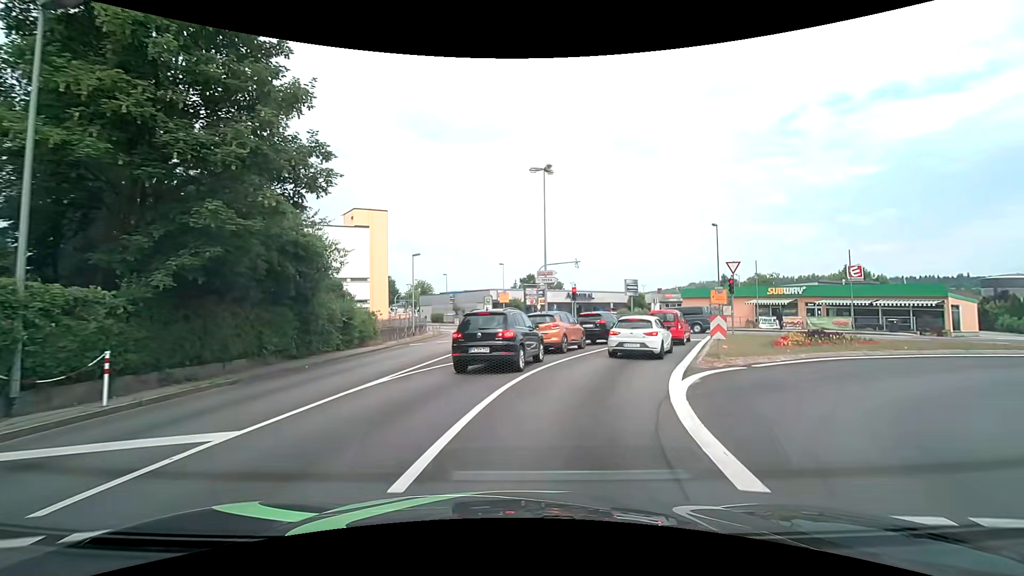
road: tertiary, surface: asphalt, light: Day
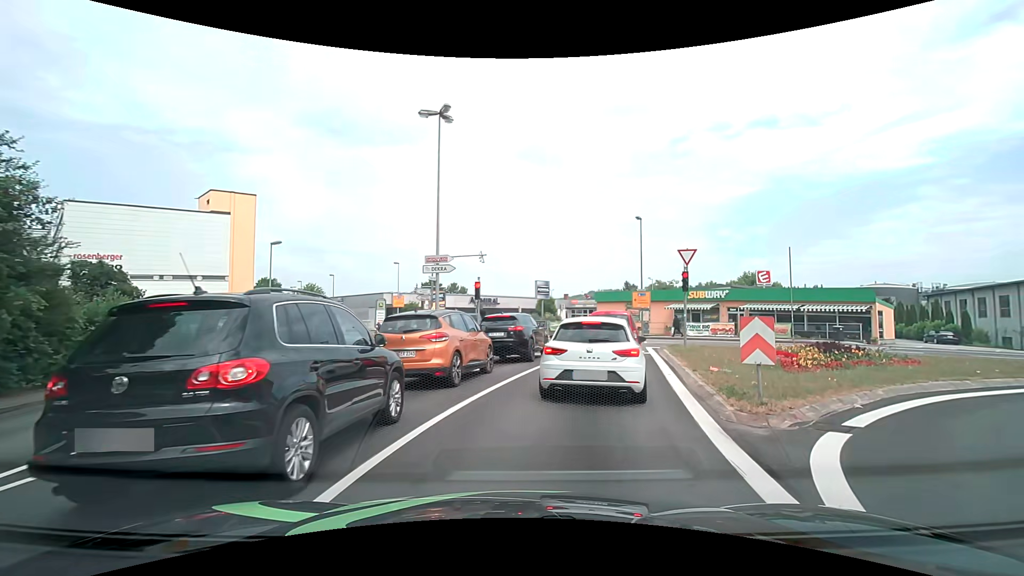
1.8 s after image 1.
(+0.5, +8.4) m; +12°
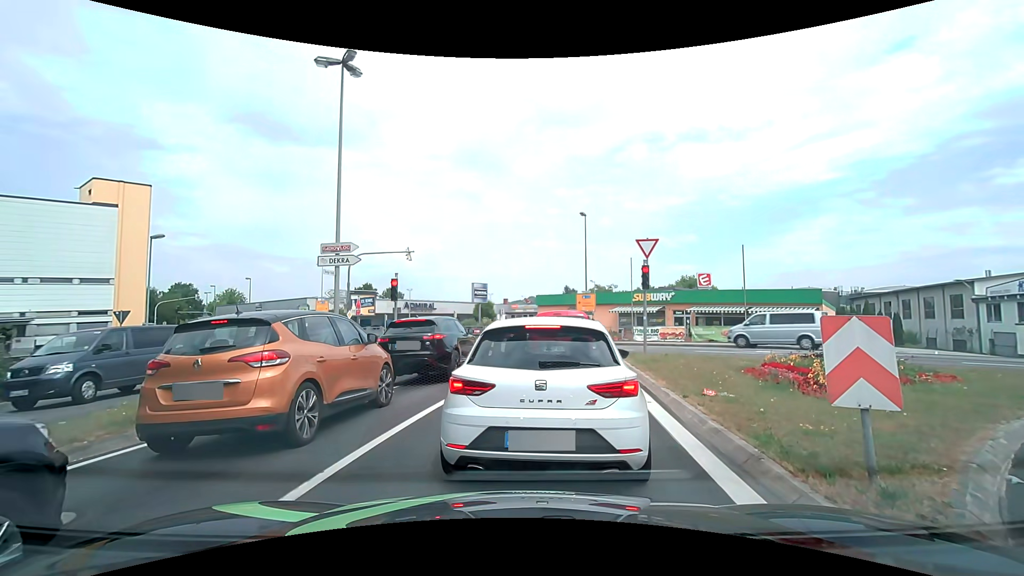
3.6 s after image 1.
(+0.1, +3.9) m; +5°
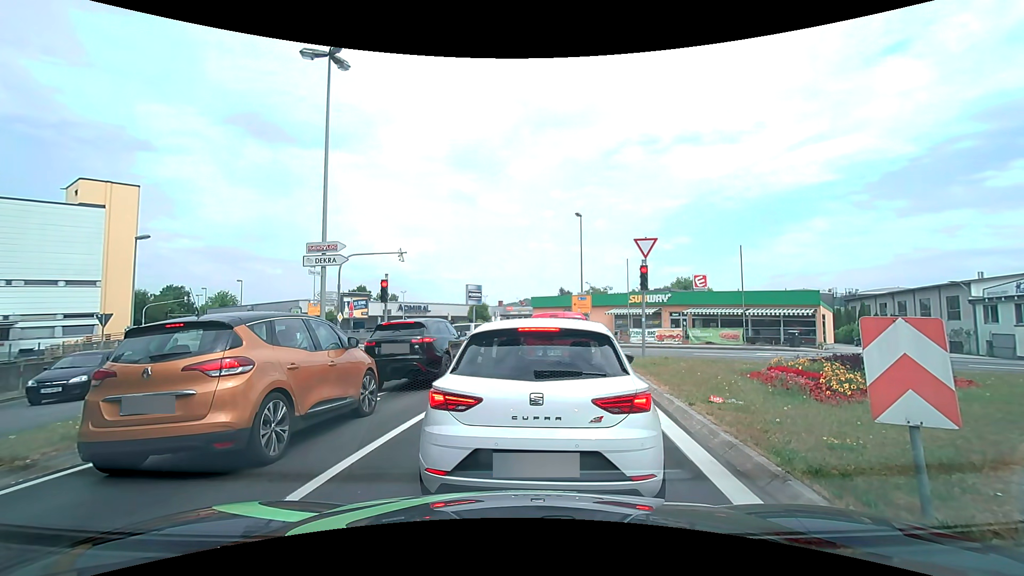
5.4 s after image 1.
(0.0, +0.6) m; 0°
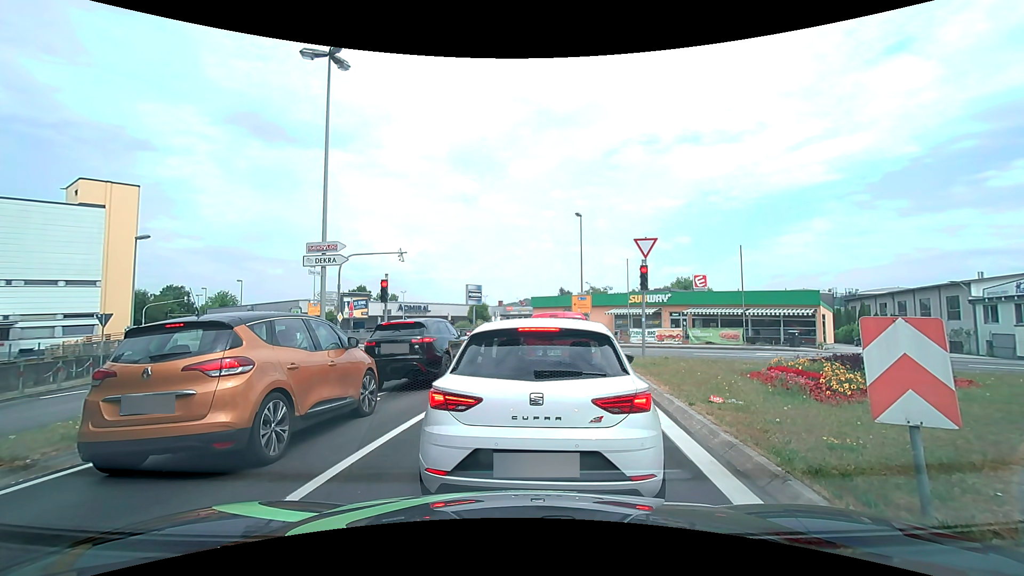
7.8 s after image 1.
(0.0, 0.0) m; 0°
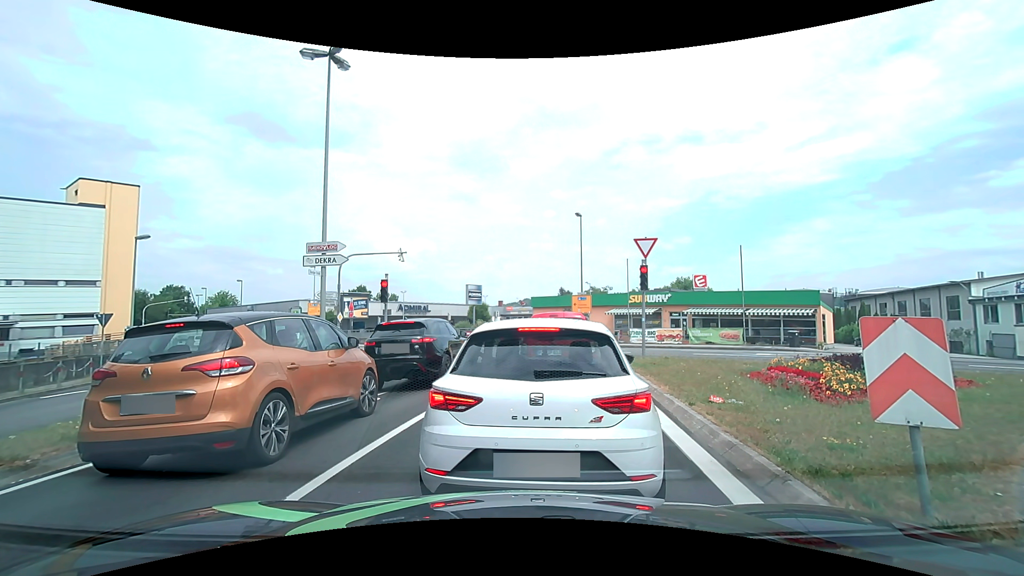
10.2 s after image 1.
(0.0, 0.0) m; 0°
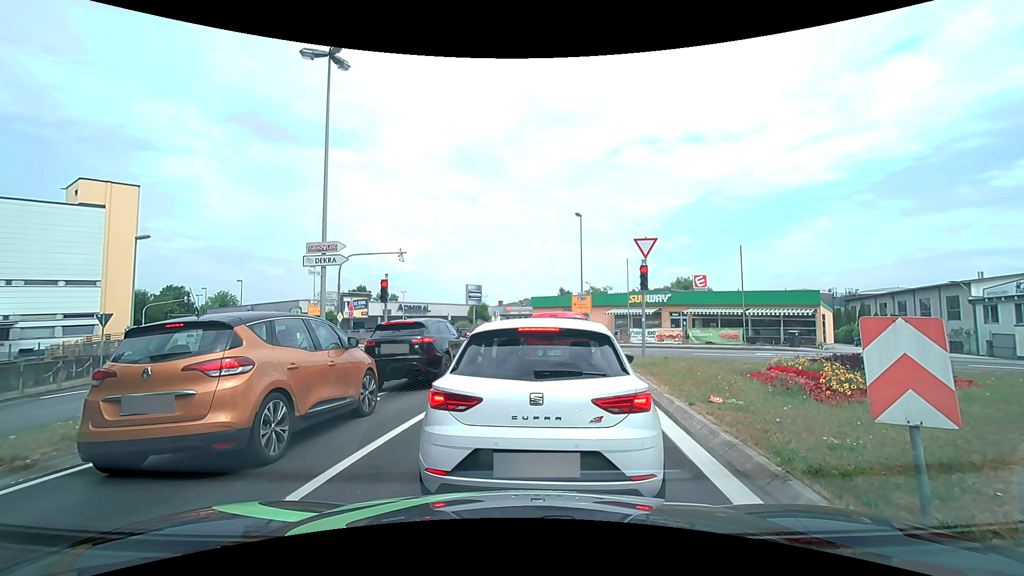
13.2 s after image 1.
(0.0, 0.0) m; 0°
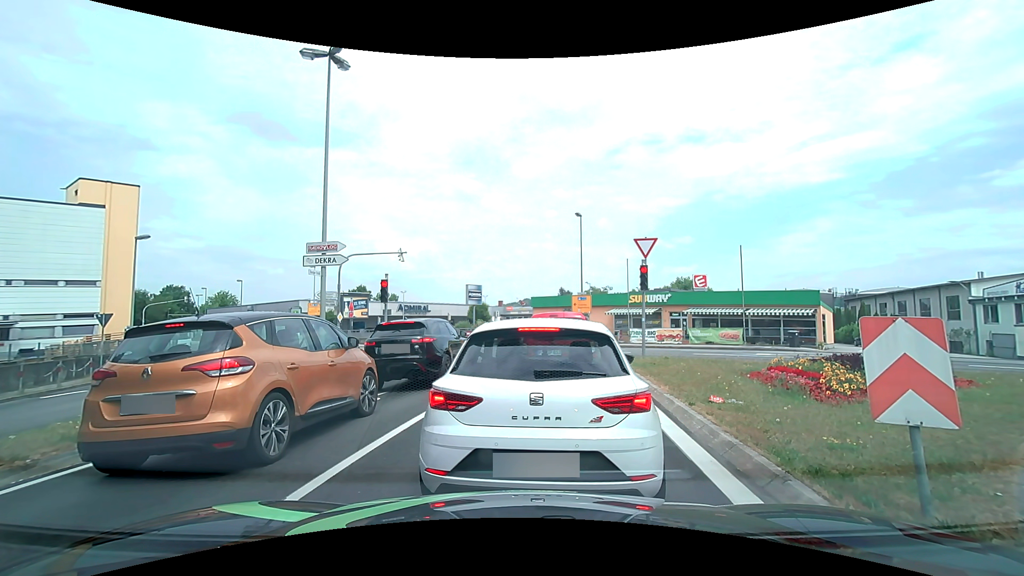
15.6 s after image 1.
(0.0, 0.0) m; 0°
